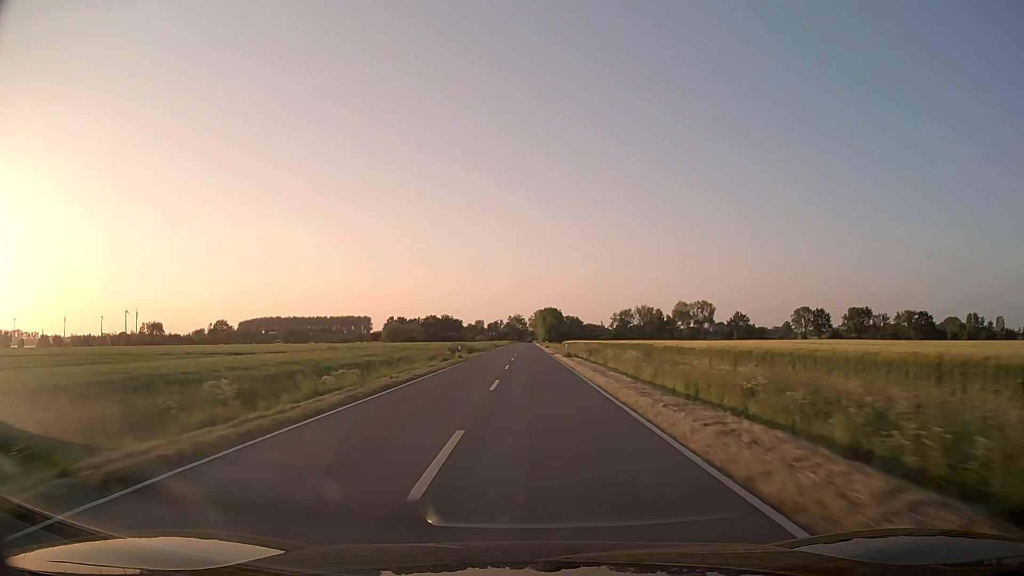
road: secondary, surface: asphalt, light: Day
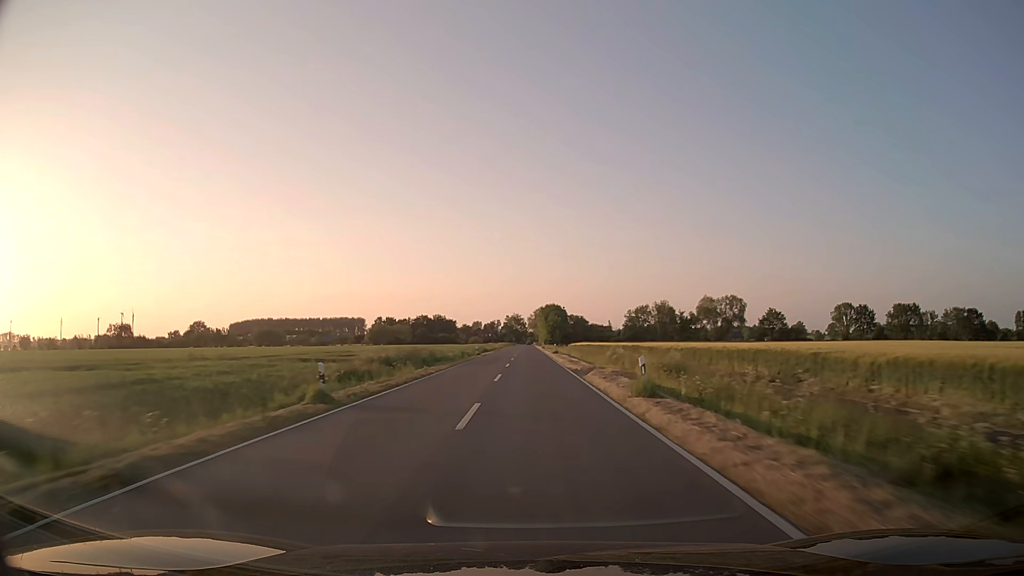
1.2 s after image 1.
(+0.1, +31.6) m; 0°
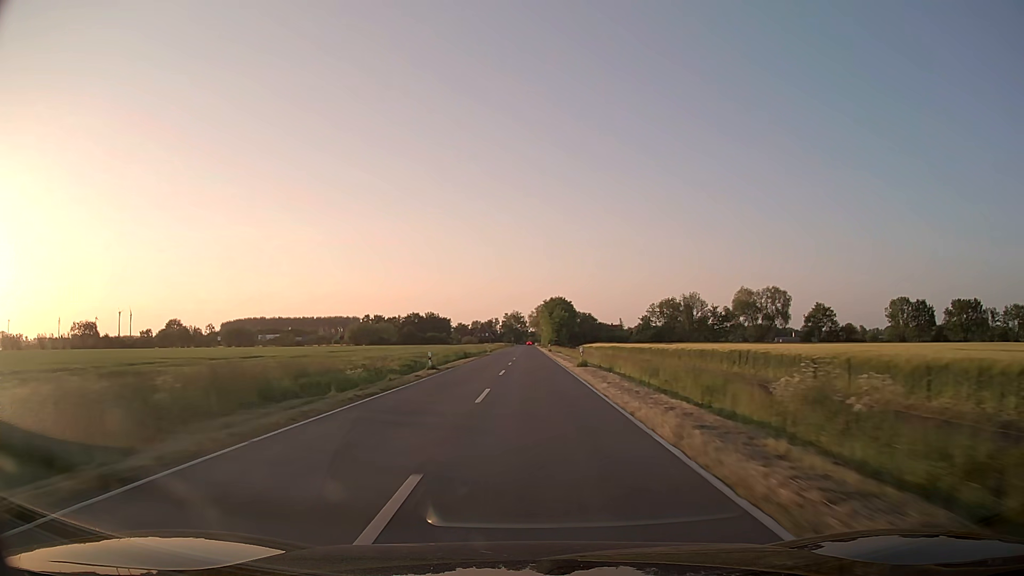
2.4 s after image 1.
(-0.1, +31.6) m; 0°
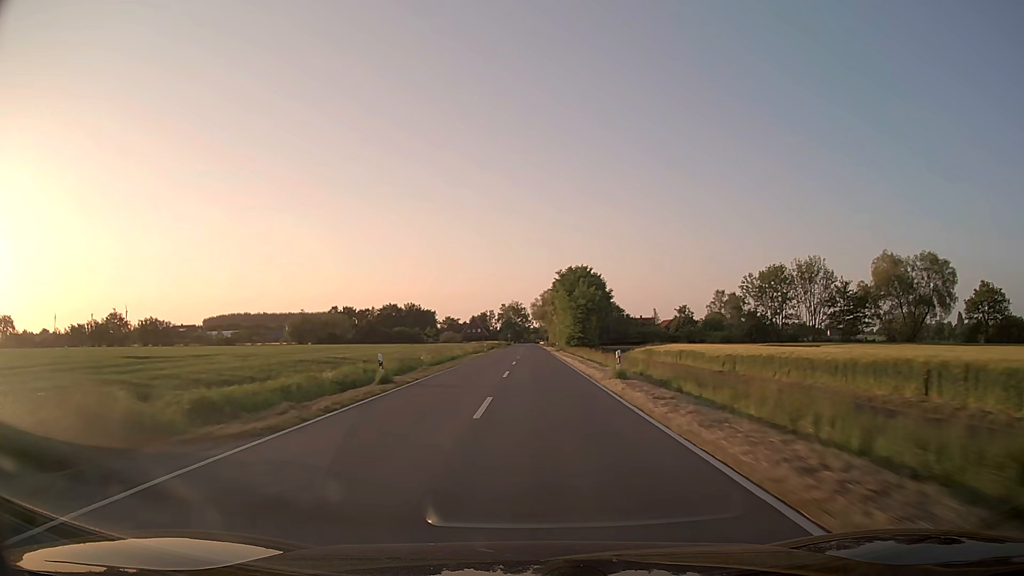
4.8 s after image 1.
(-0.2, +63.3) m; 0°
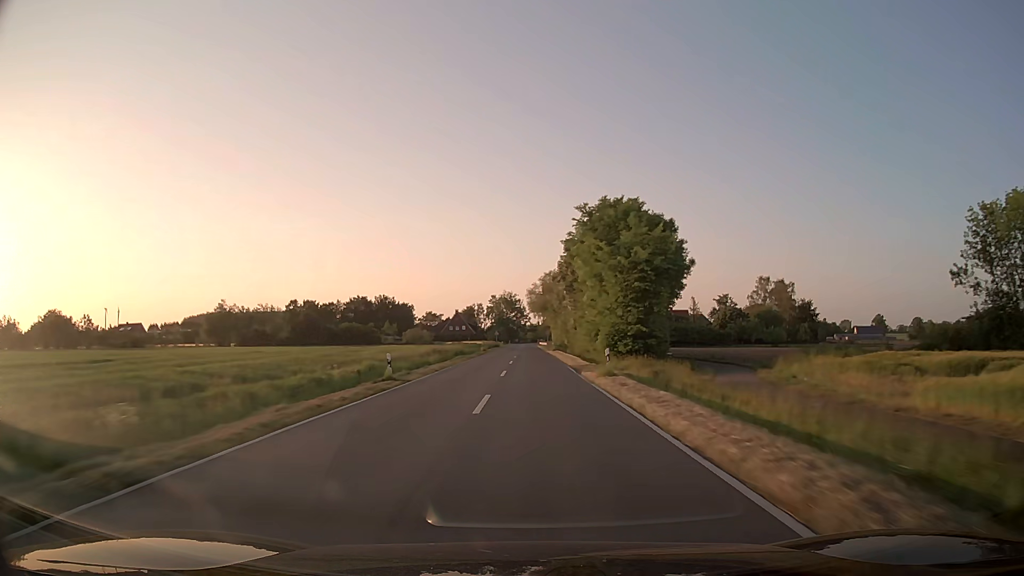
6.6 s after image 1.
(+0.2, +47.5) m; 0°
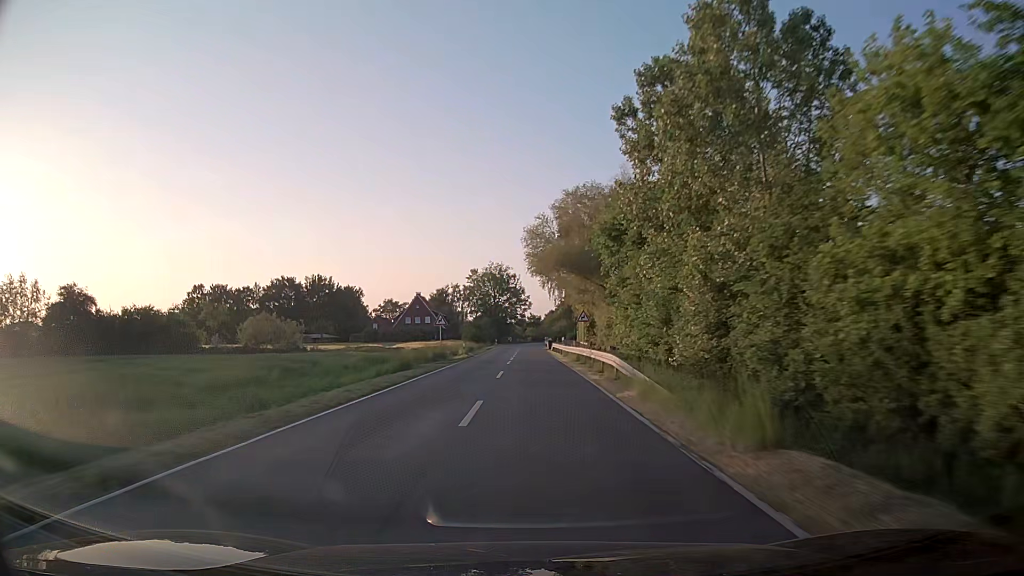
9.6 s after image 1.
(-0.1, +73.6) m; 0°
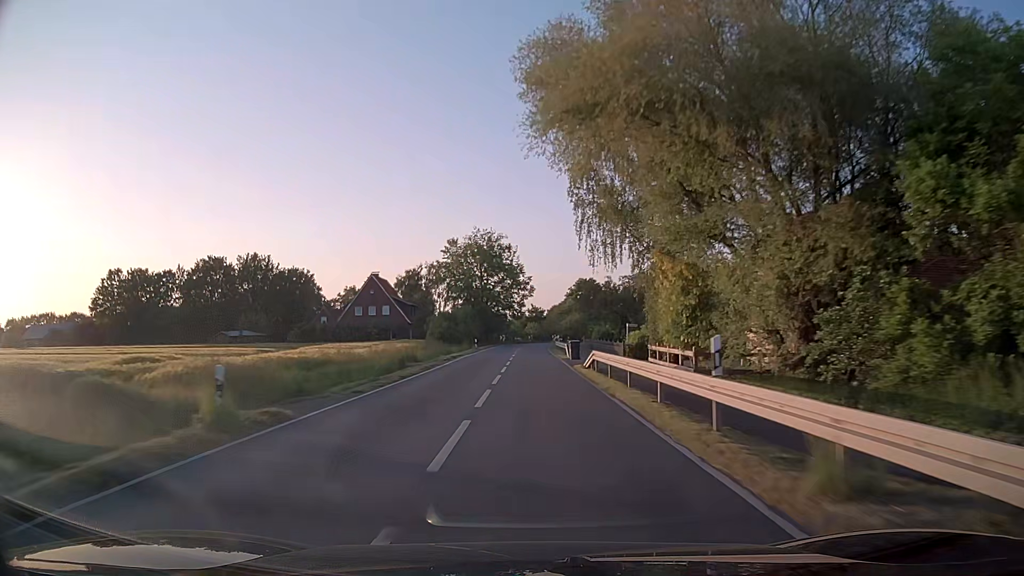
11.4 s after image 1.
(-0.3, +39.6) m; 0°
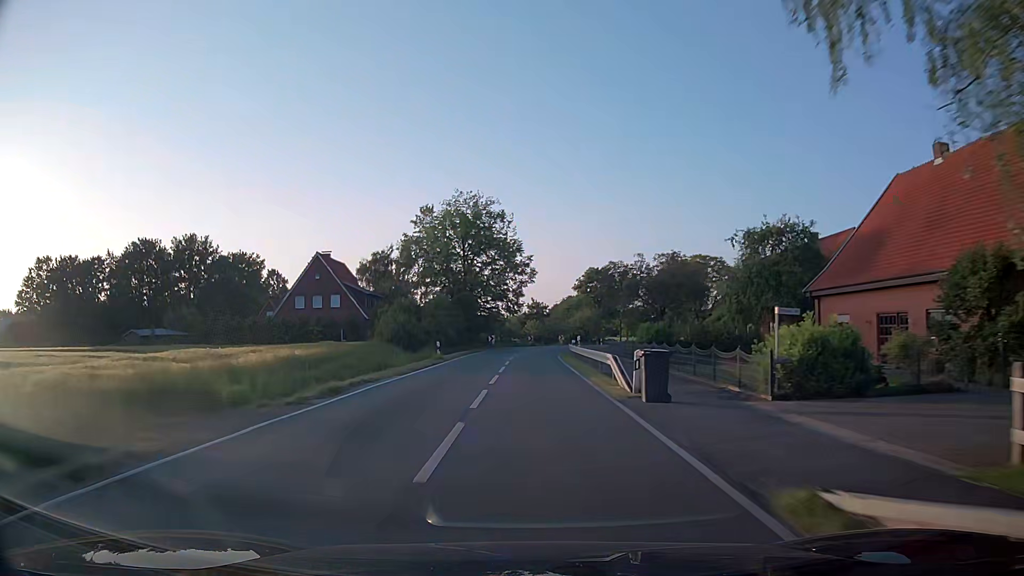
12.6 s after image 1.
(0.0, +24.6) m; 0°
